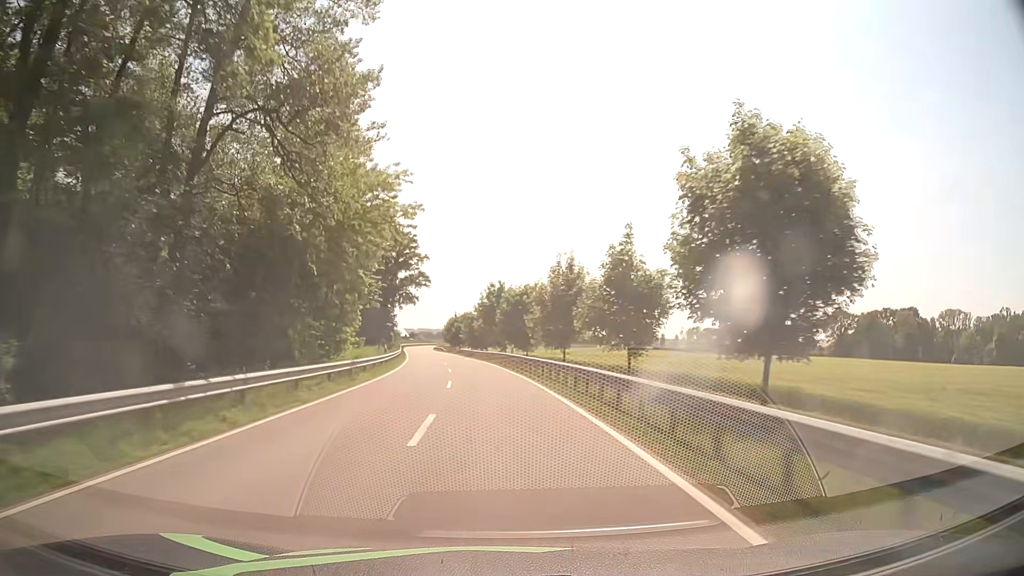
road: tertiary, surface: asphalt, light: Day
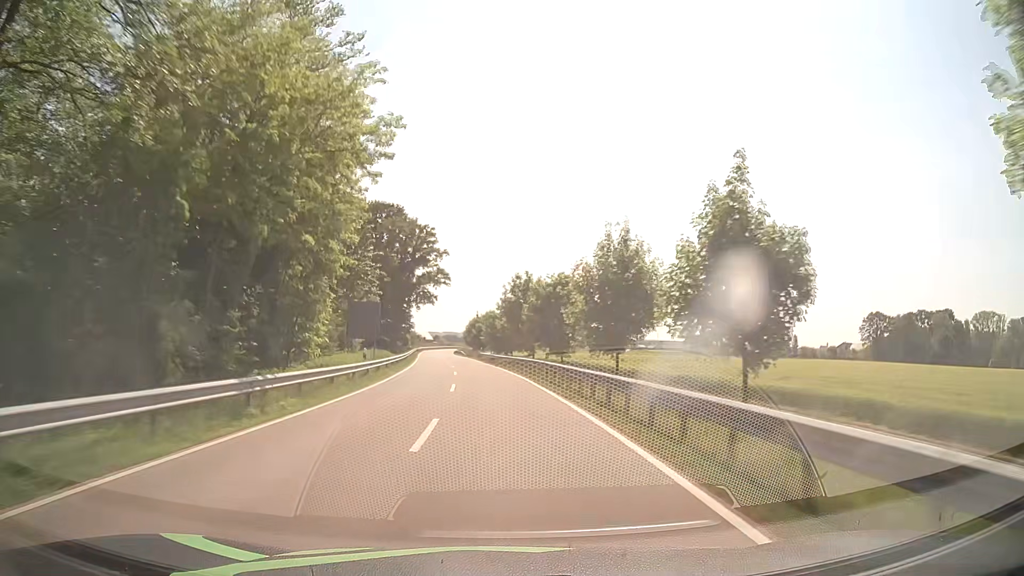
(-0.2, +12.4) m; -2°
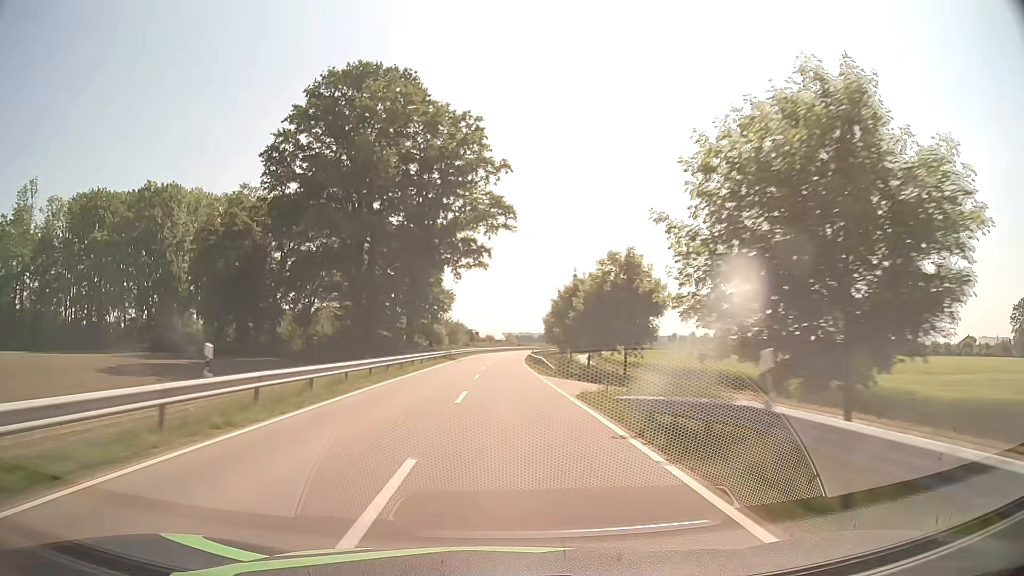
(-4.5, +64.6) m; -6°
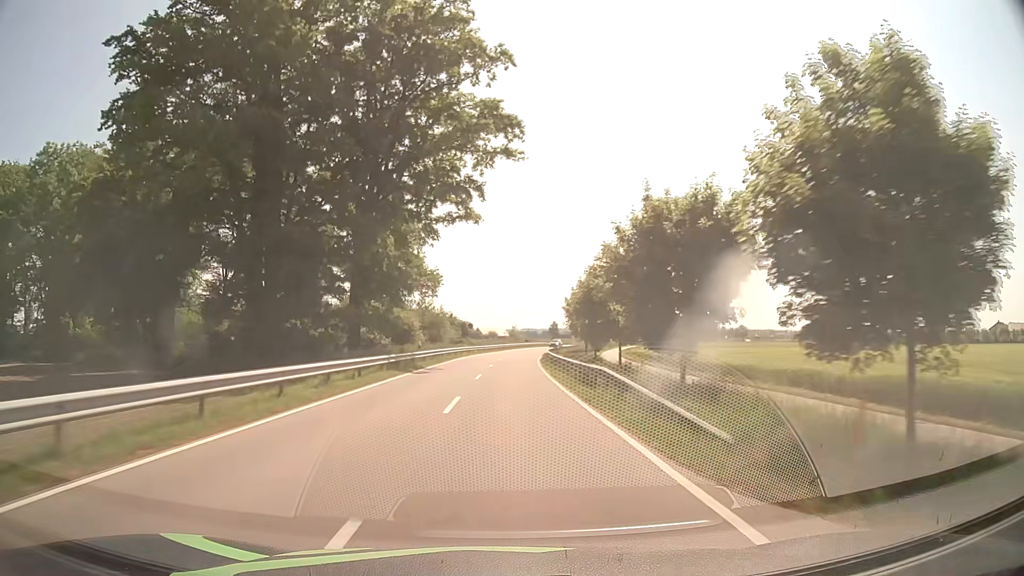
(-0.2, +26.8) m; 0°
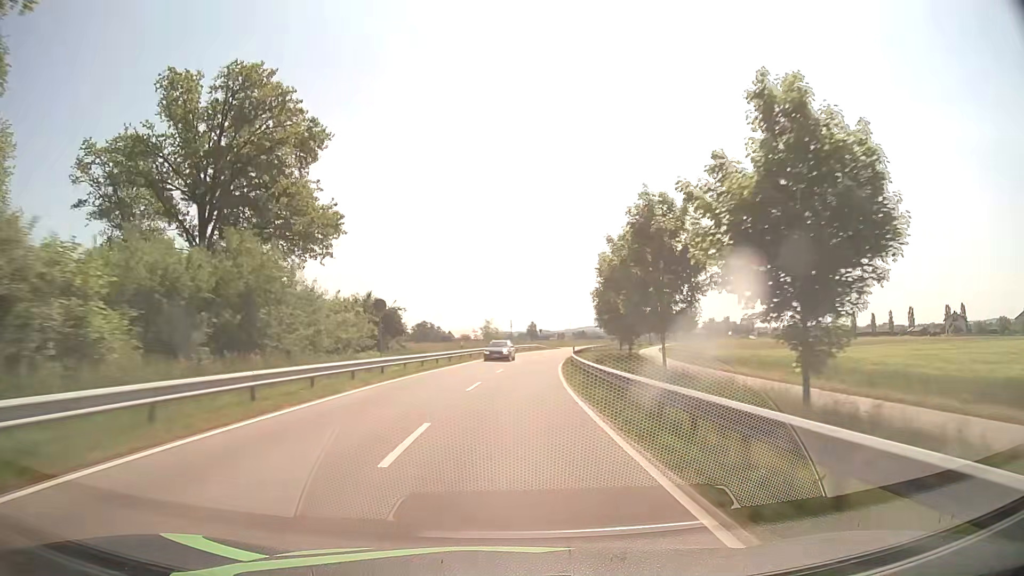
(+0.4, +41.6) m; +2°
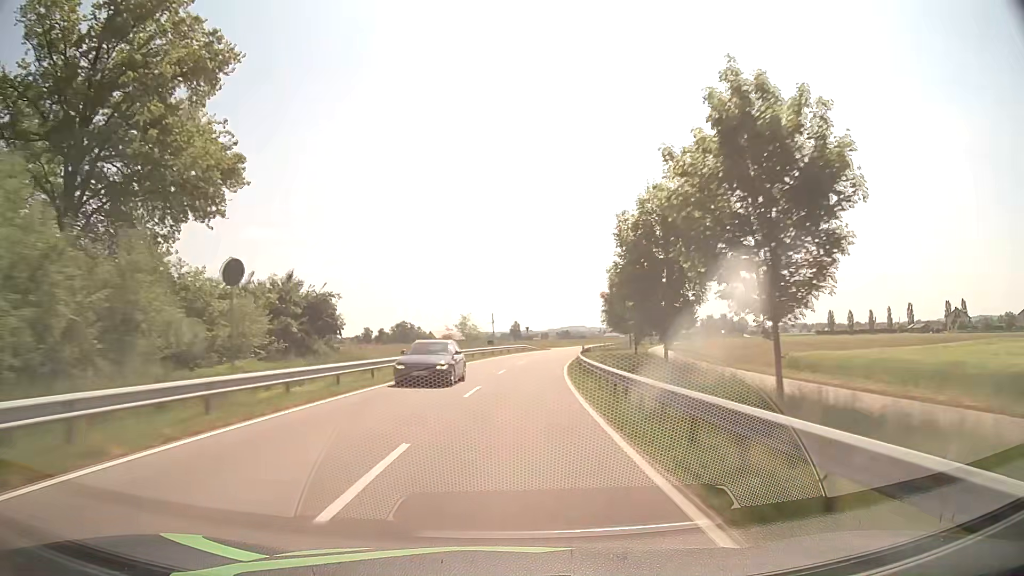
(+0.2, +14.0) m; +2°
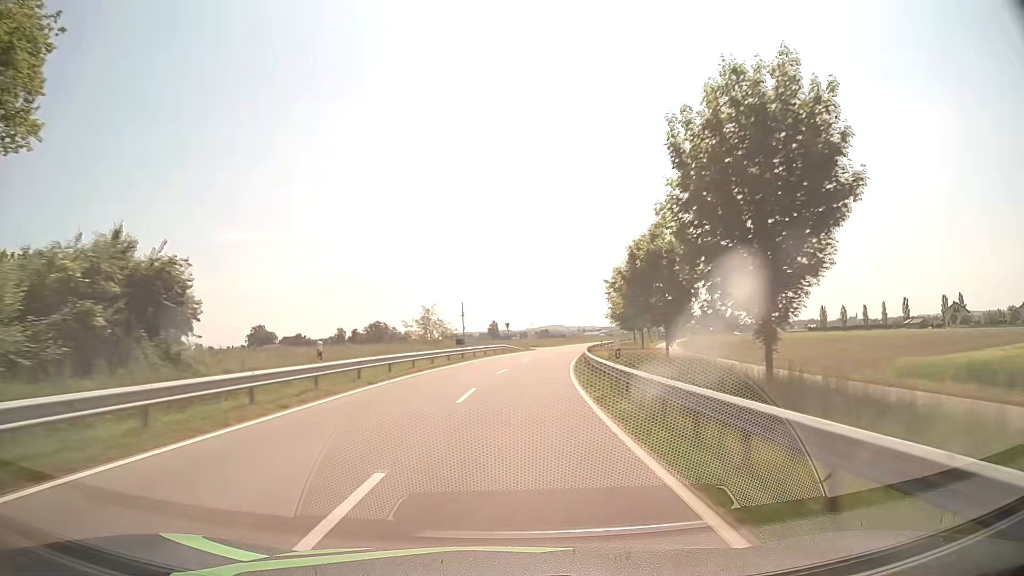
(+0.2, +14.1) m; +2°
(0, +10) (+1, +20) (+1, +30) (+2, +40) (+4, +50) (+6, +60) (+8, +69) (+10, +79) (+13, +89) (+16, +98) m
